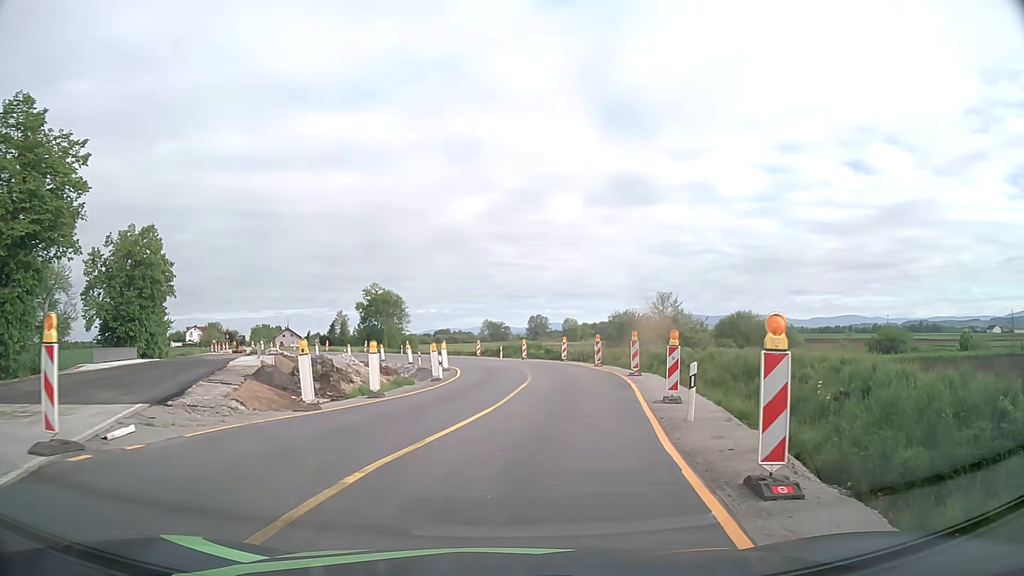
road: primary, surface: asphalt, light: Day
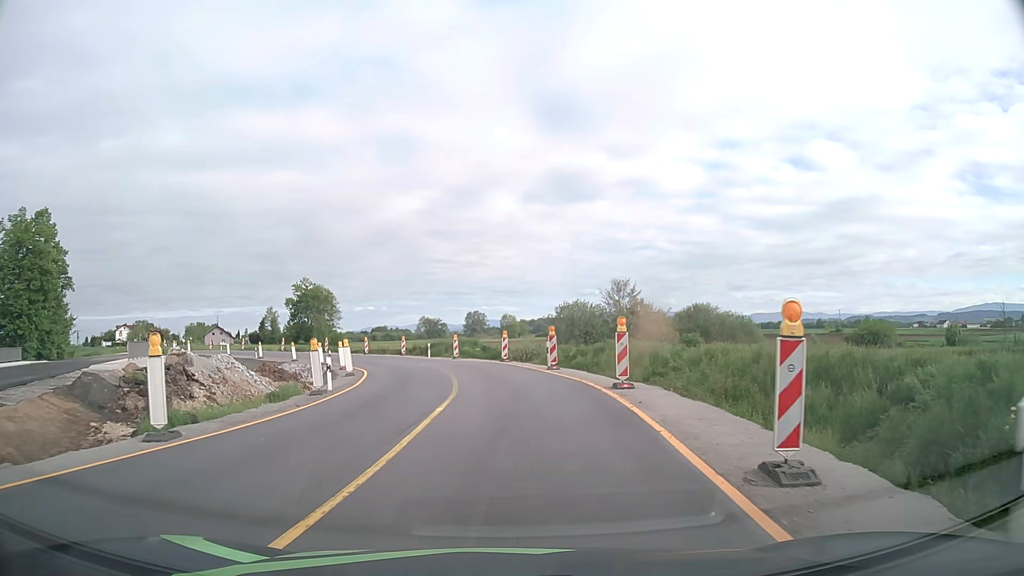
(+0.5, +9.7) m; +5°
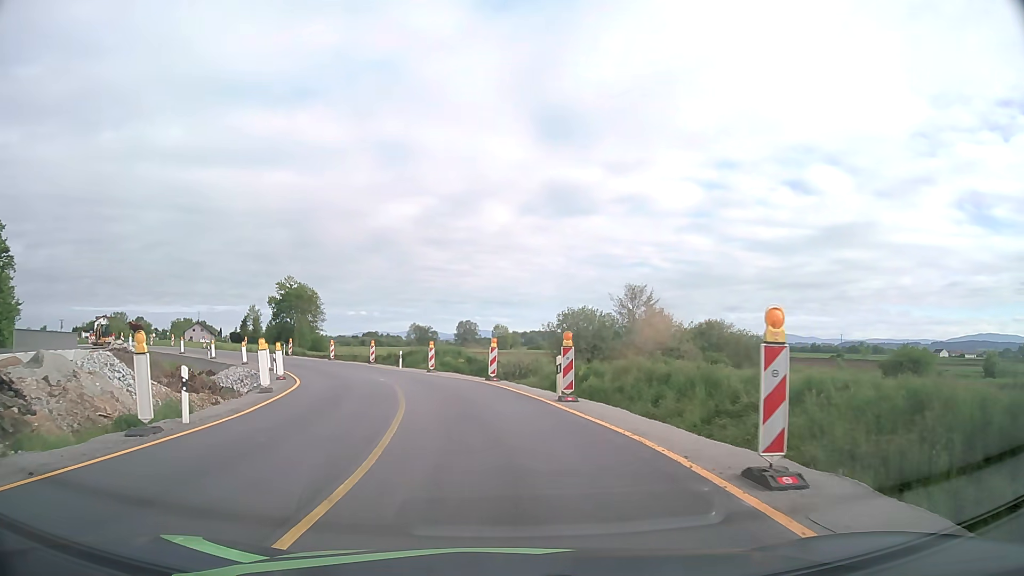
(+0.1, +9.8) m; +1°
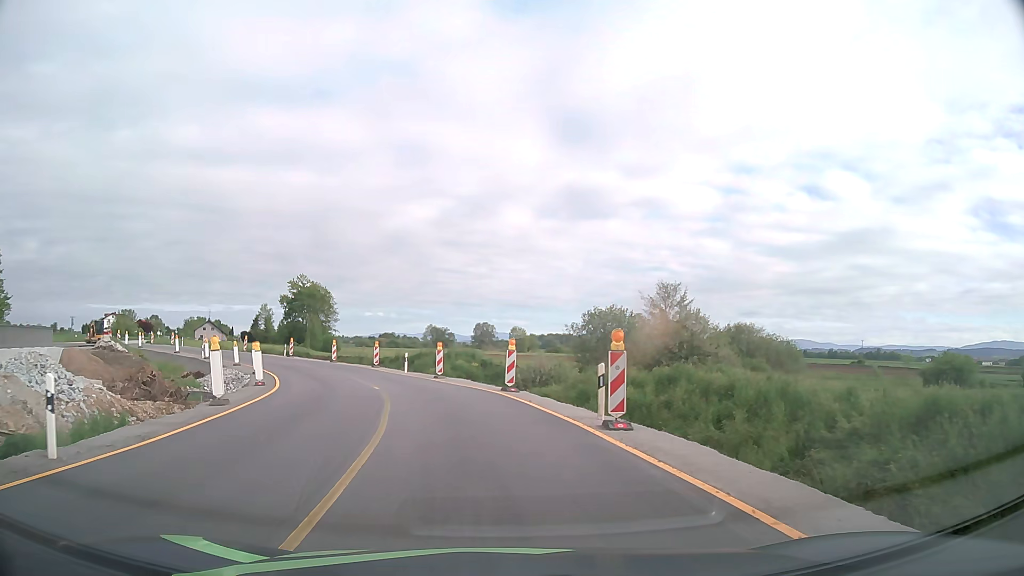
(0.0, +4.8) m; -1°
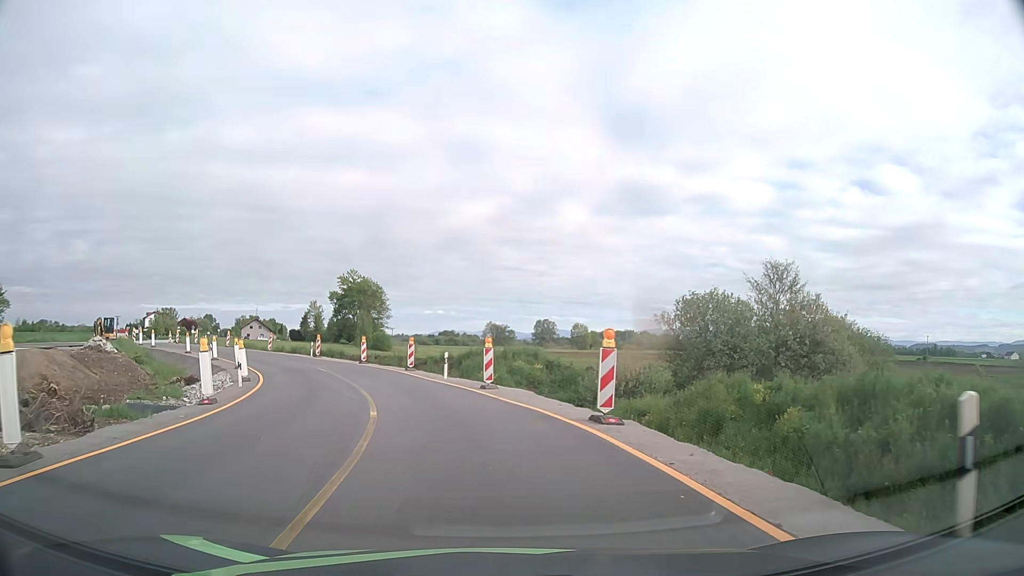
(-0.3, +9.5) m; -5°
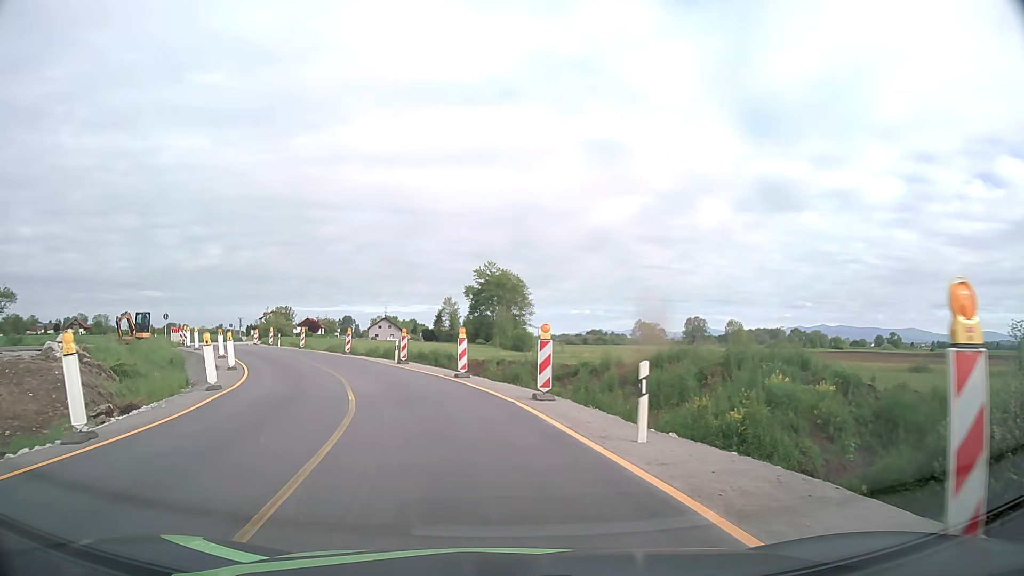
(-1.9, +18.5) m; -12°
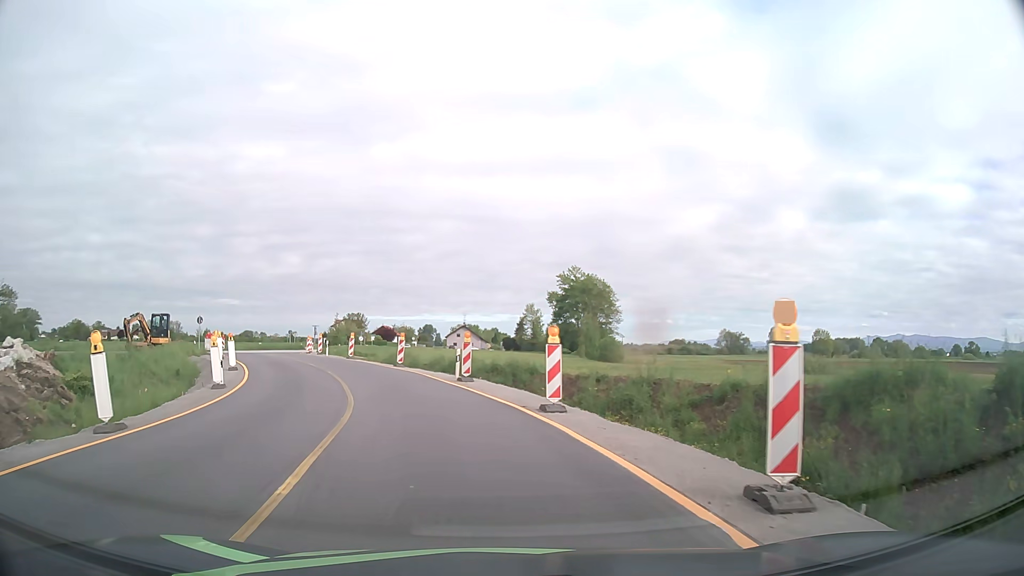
(-0.6, +9.4) m; -7°
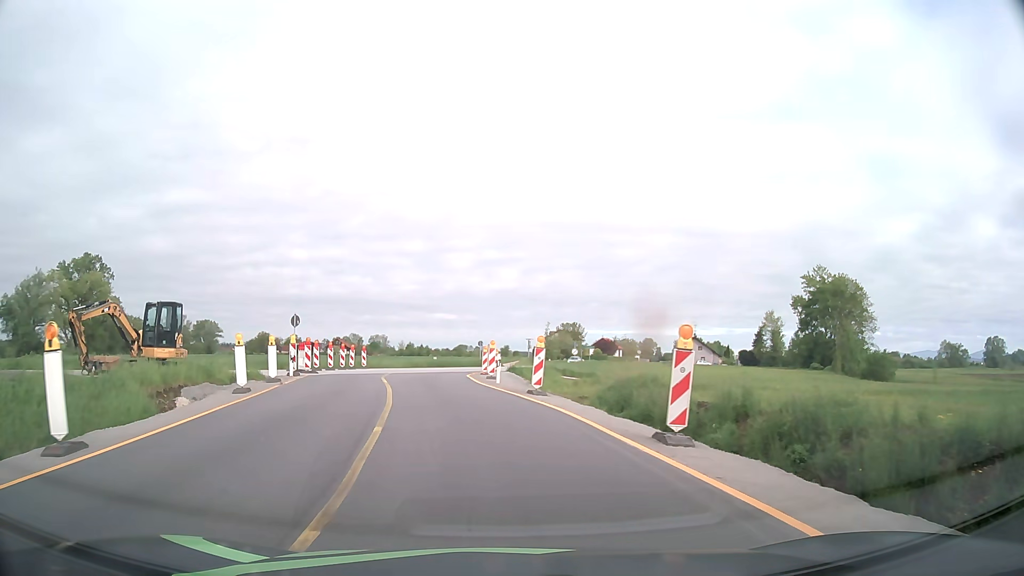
(-3.7, +23.2) m; -18°
